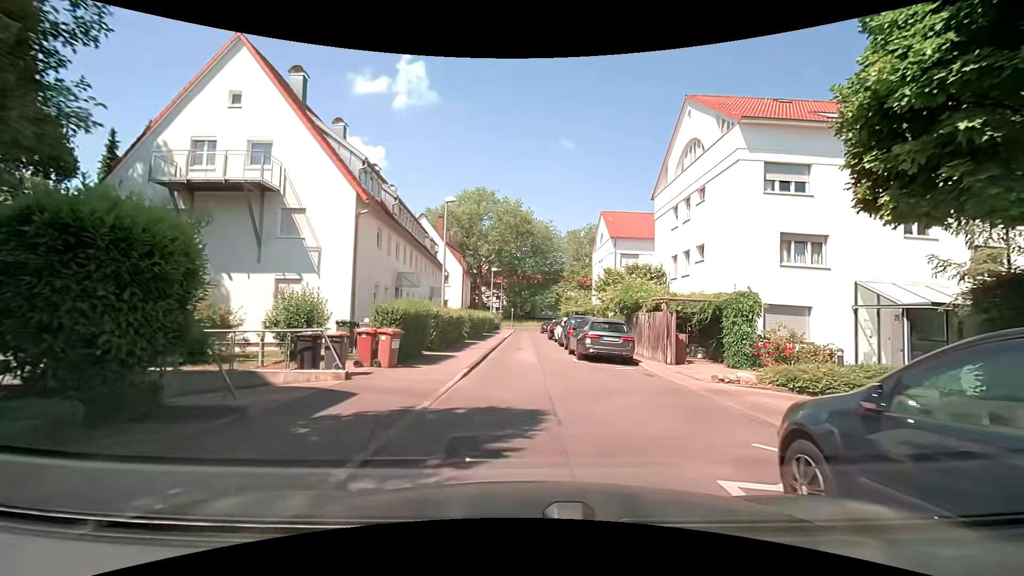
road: residential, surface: asphalt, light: Day
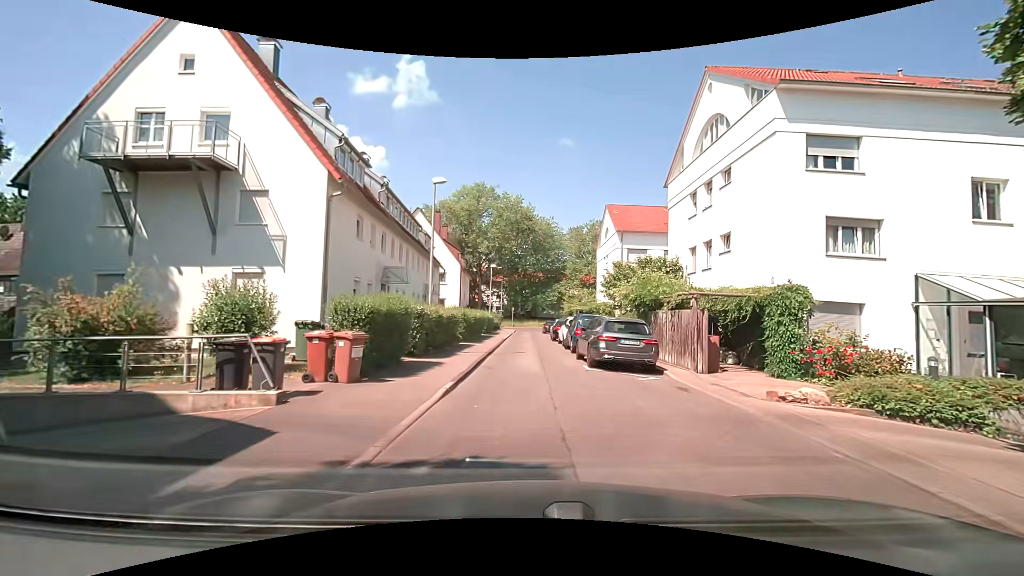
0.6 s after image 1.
(-0.1, +2.8) m; 0°
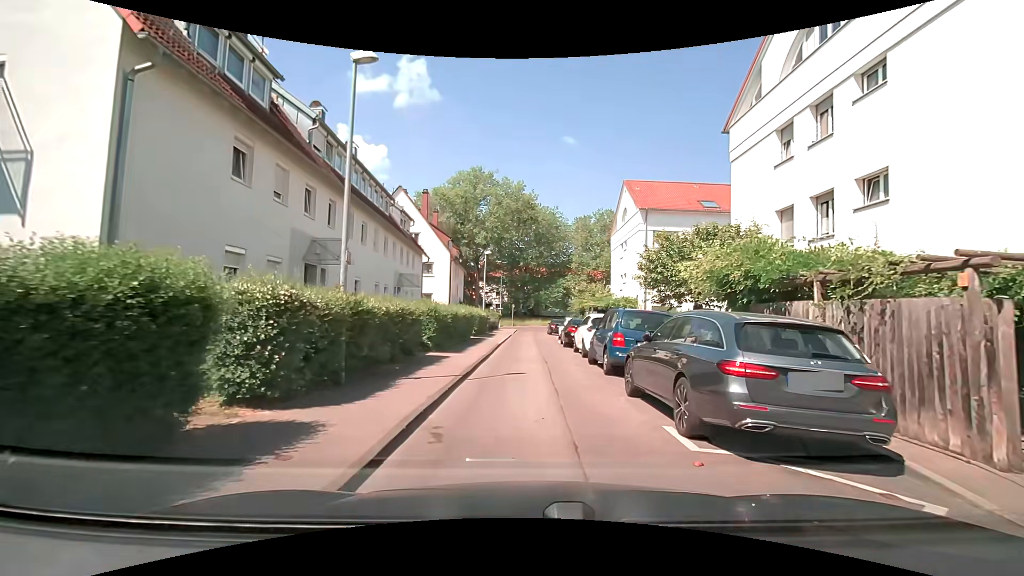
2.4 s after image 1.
(-0.1, +8.5) m; -2°
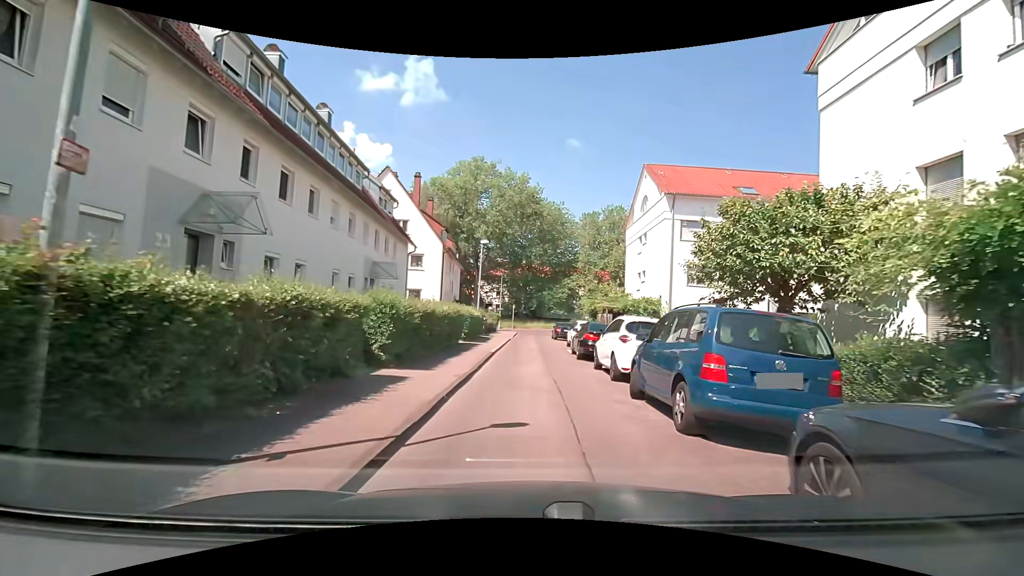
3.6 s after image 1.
(0.0, +5.7) m; +1°
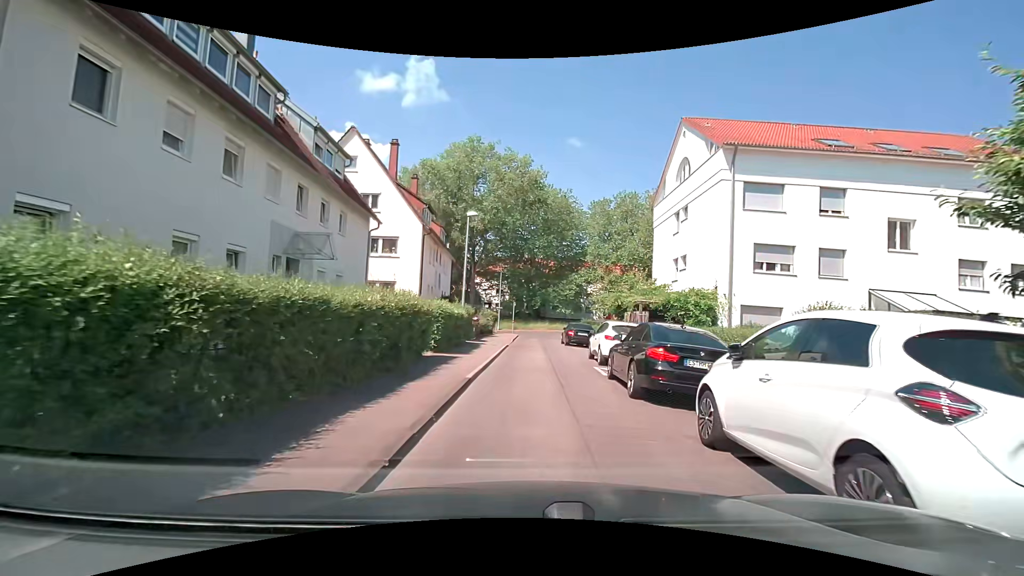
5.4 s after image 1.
(-0.1, +8.6) m; -2°
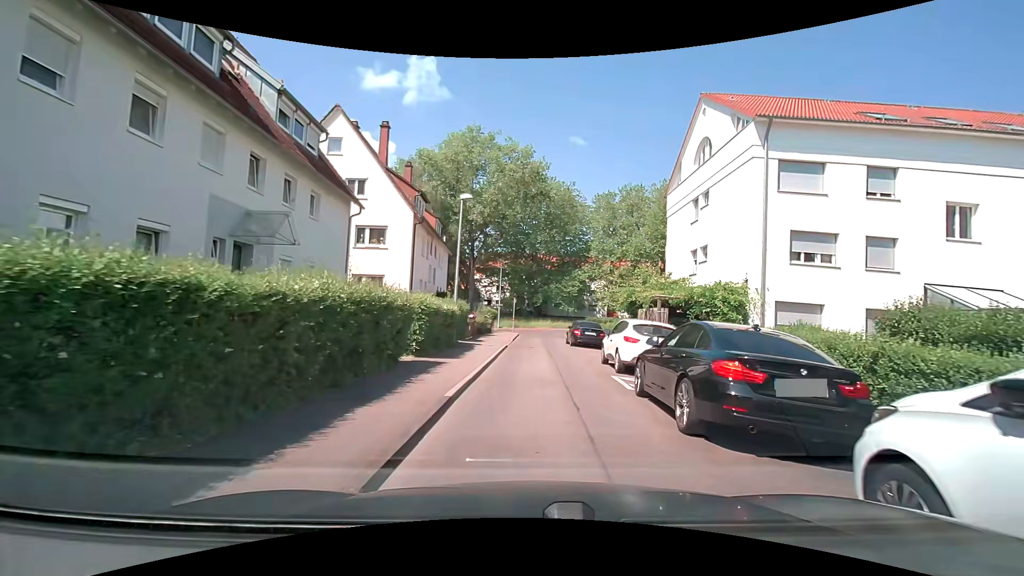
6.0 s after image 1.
(0.0, +2.9) m; +2°
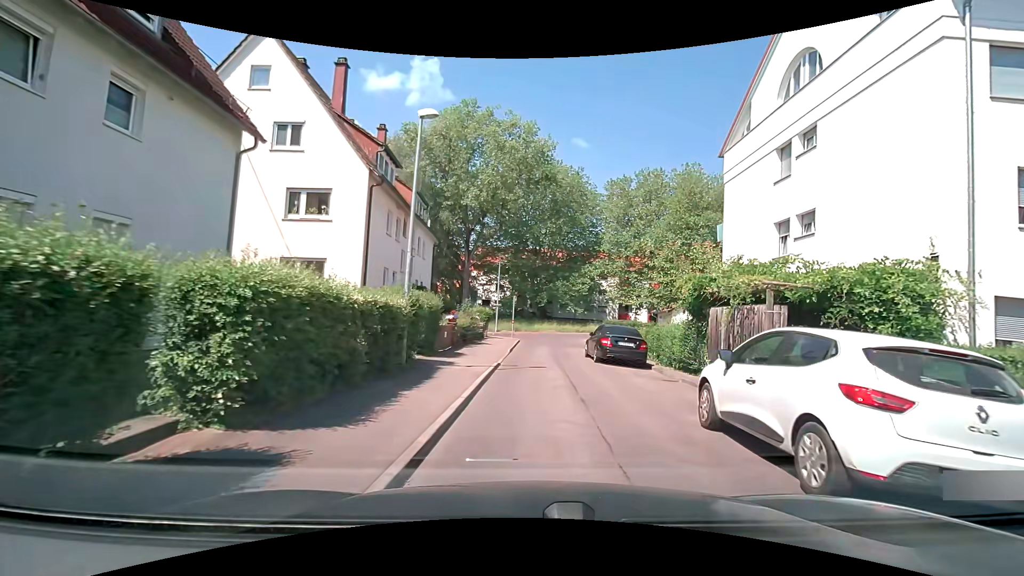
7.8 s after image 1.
(-0.2, +8.7) m; -1°
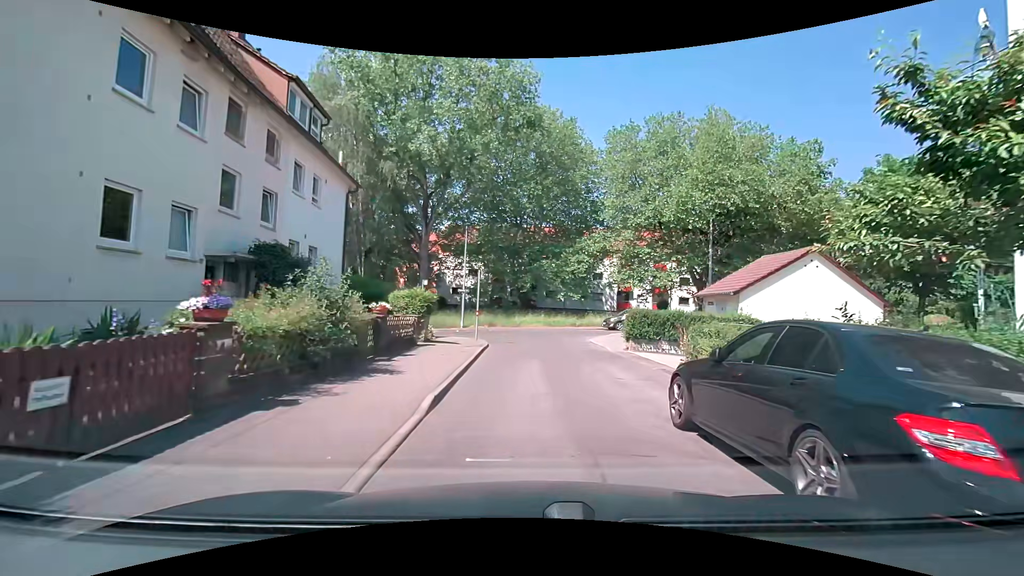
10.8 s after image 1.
(+0.2, +14.5) m; +2°
